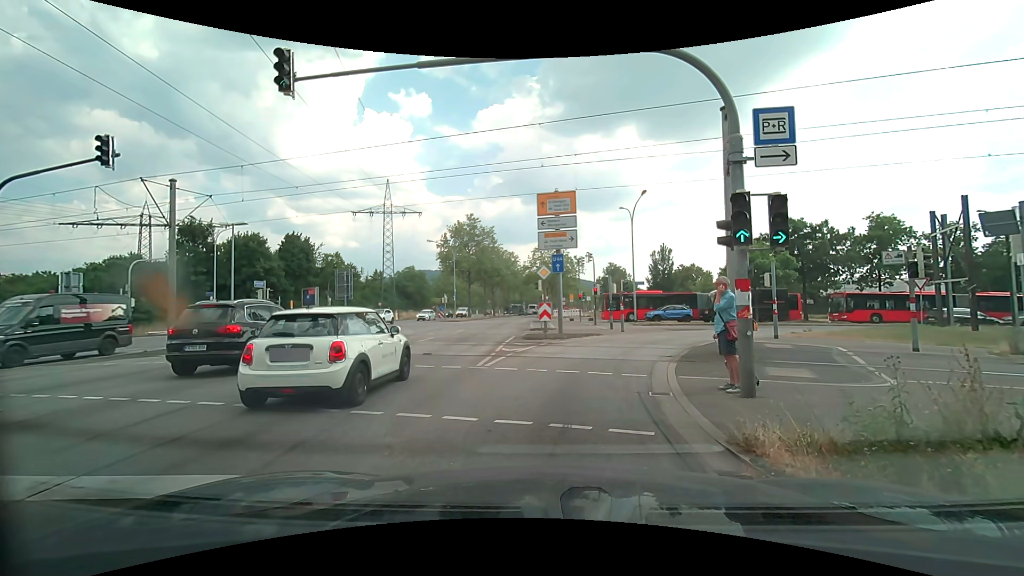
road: primary_link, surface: asphalt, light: Day
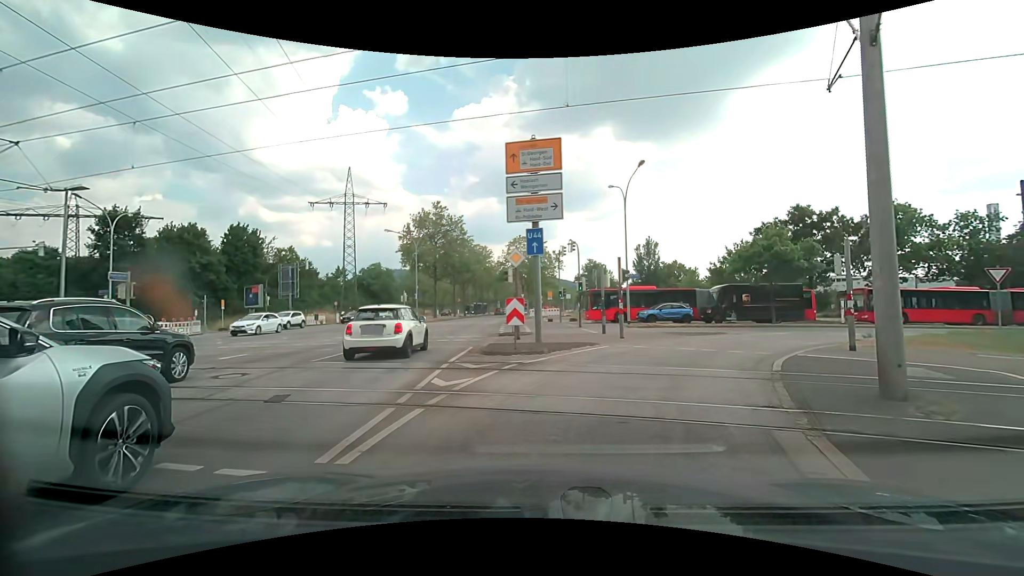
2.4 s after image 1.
(-0.2, +7.8) m; 0°
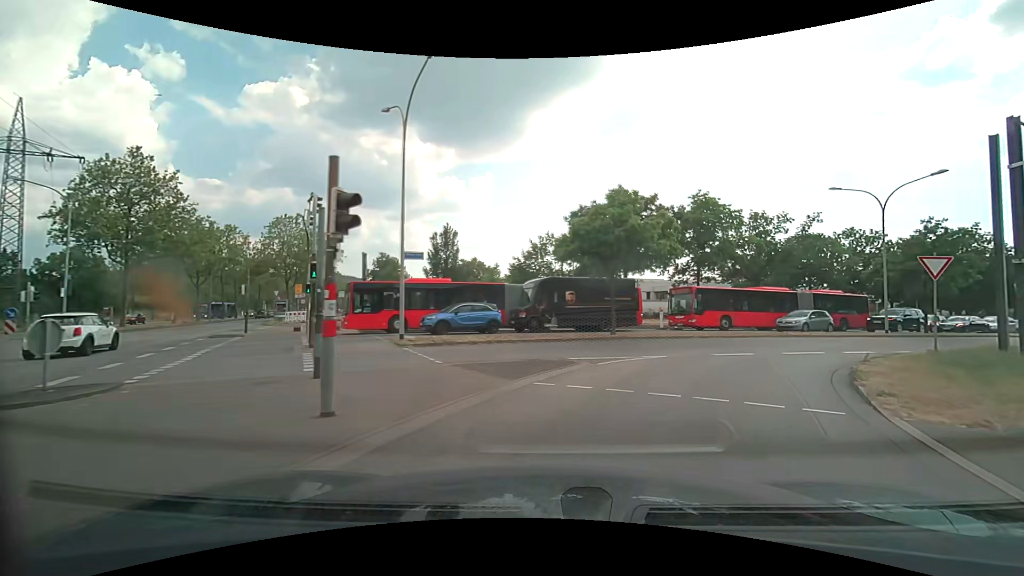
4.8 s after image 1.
(+2.6, +14.0) m; +23°
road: secondary_link
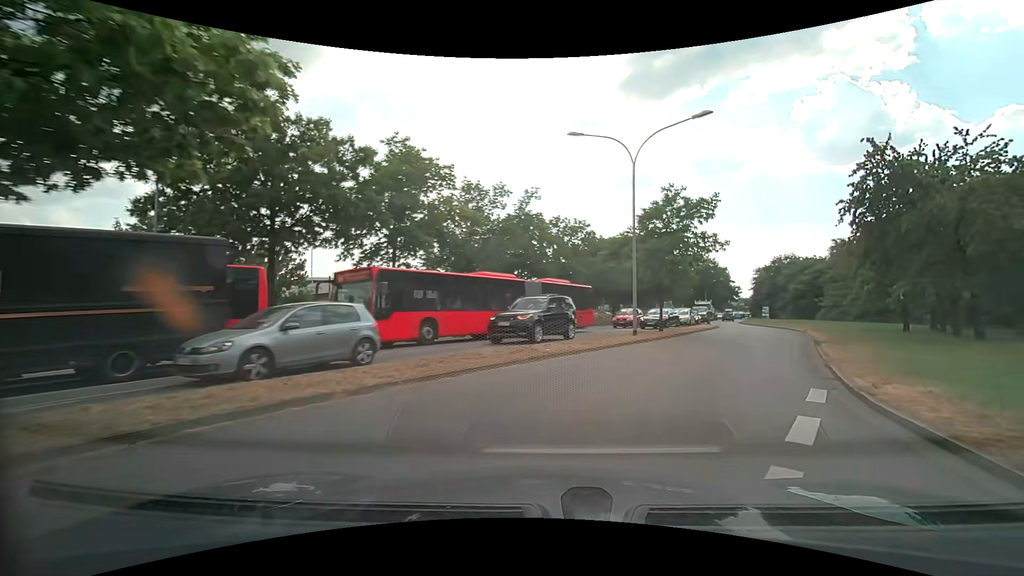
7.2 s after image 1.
(+4.5, +15.9) m; +32°
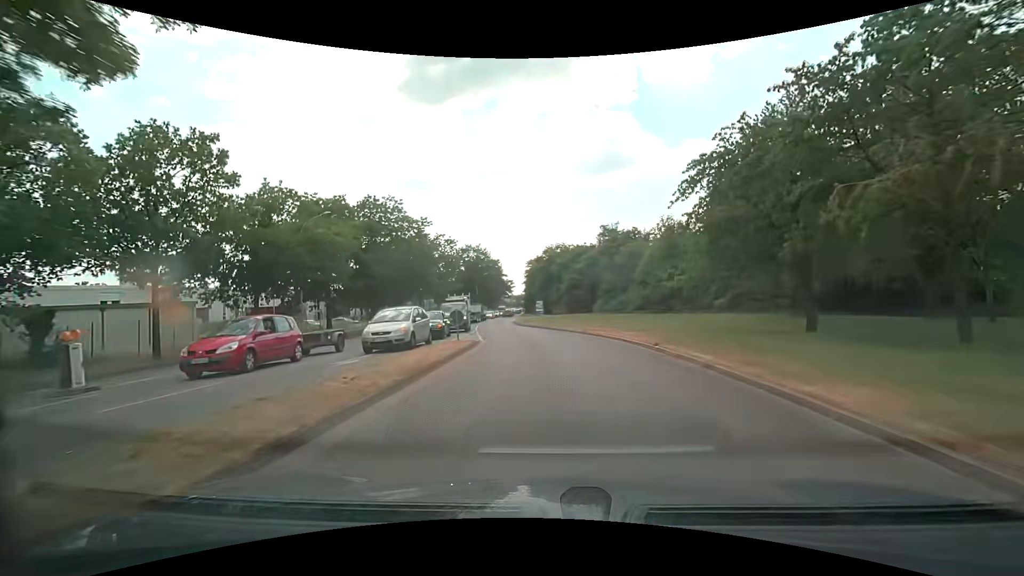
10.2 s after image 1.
(+8.6, +24.8) m; +26°
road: secondary
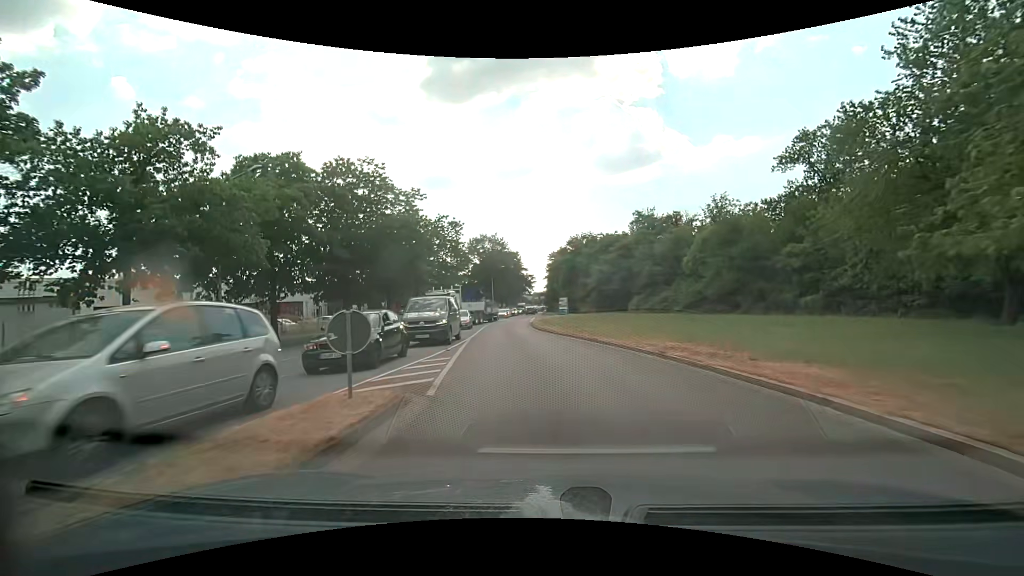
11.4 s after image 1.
(-0.4, +12.2) m; -3°
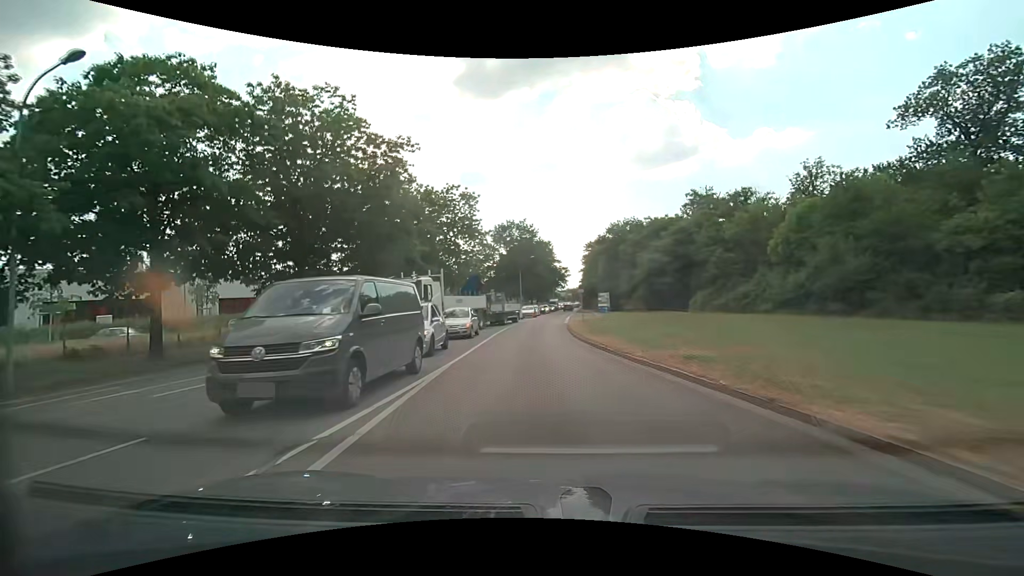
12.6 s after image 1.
(-0.4, +12.3) m; -4°
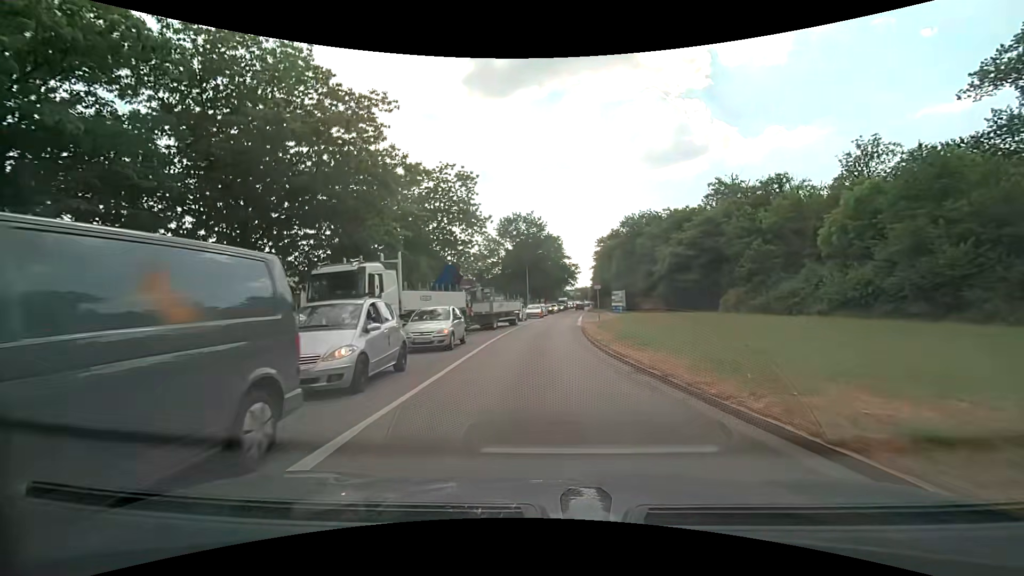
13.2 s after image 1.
(-0.1, +6.1) m; -1°
(0, +10) (0, +20) (0, +30) (+1, +40) (+2, +50) (+3, +60) (+4, +70) (+5, +80) (+6, +90) (+7, +100) m
